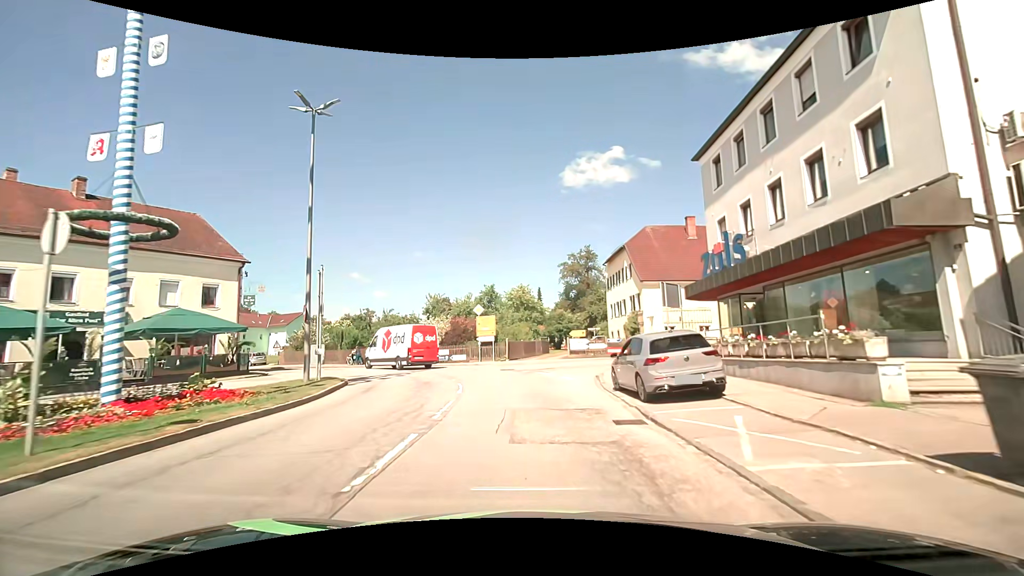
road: secondary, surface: asphalt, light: Day
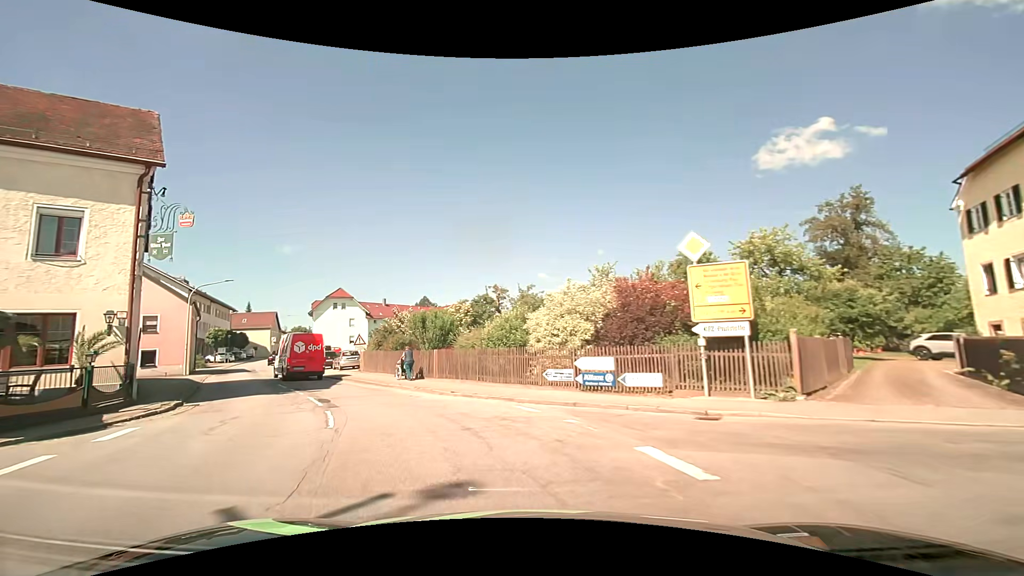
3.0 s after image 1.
(-2.0, +22.9) m; -19°
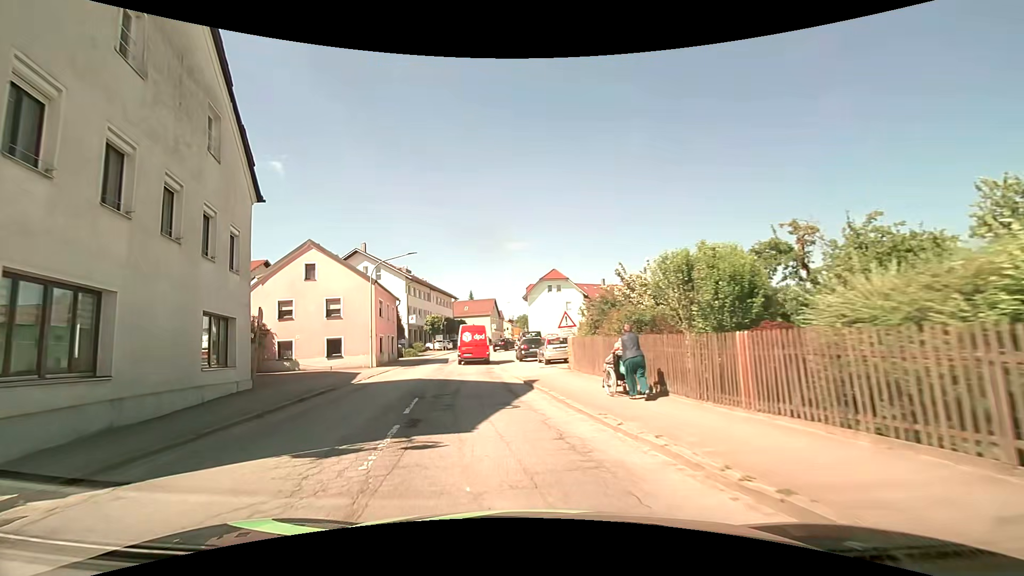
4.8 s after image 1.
(-3.0, +13.0) m; -26°
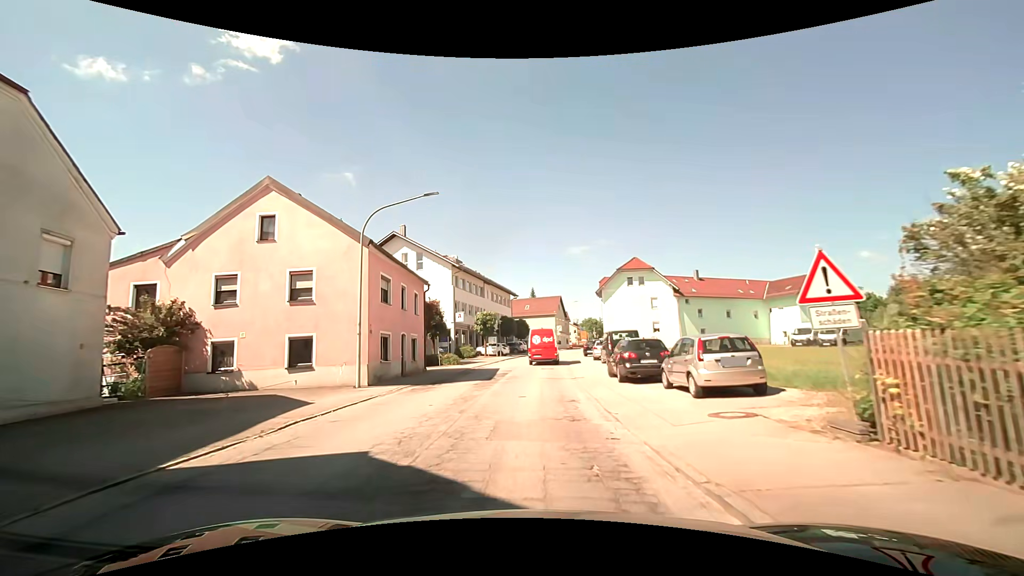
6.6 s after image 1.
(-1.4, +14.2) m; -8°
(0, +10) (0, +20) (+1, +30) (+1, +40) (+3, +50) (+5, +60) (+7, +69) (+10, +79) (+12, +89) (+15, +98) m
